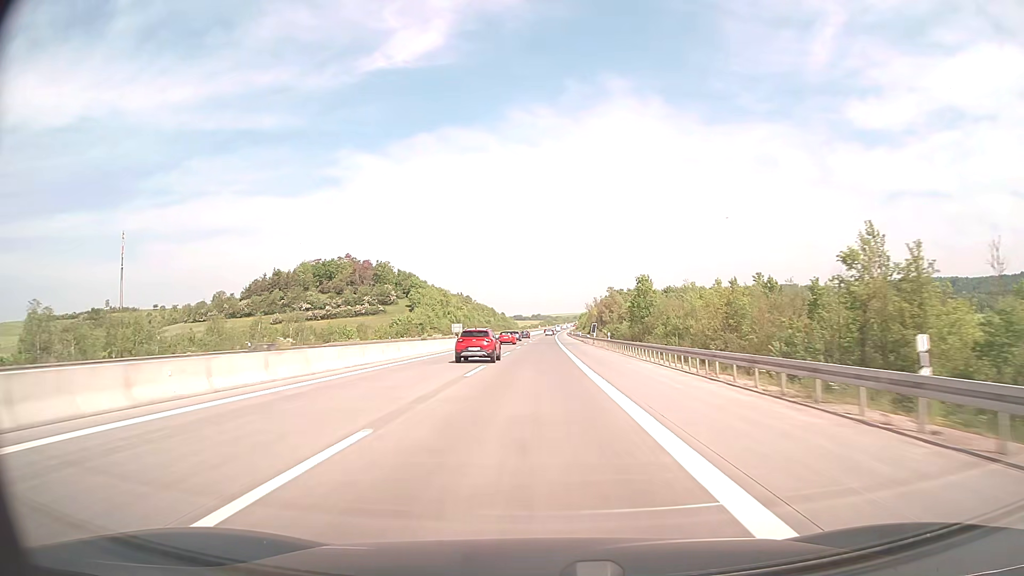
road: motorway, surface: concrete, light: Day
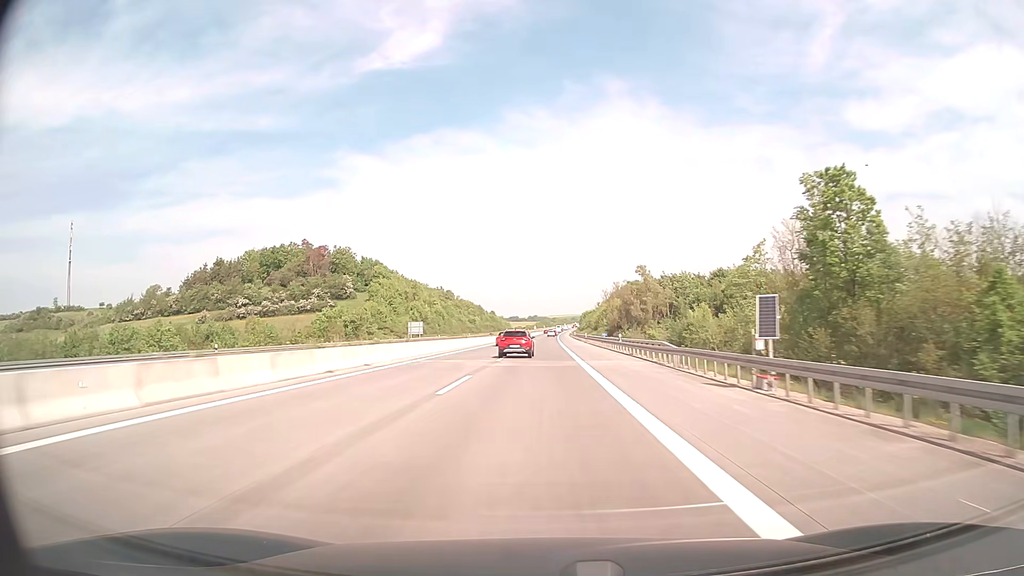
(+0.1, +59.4) m; 0°
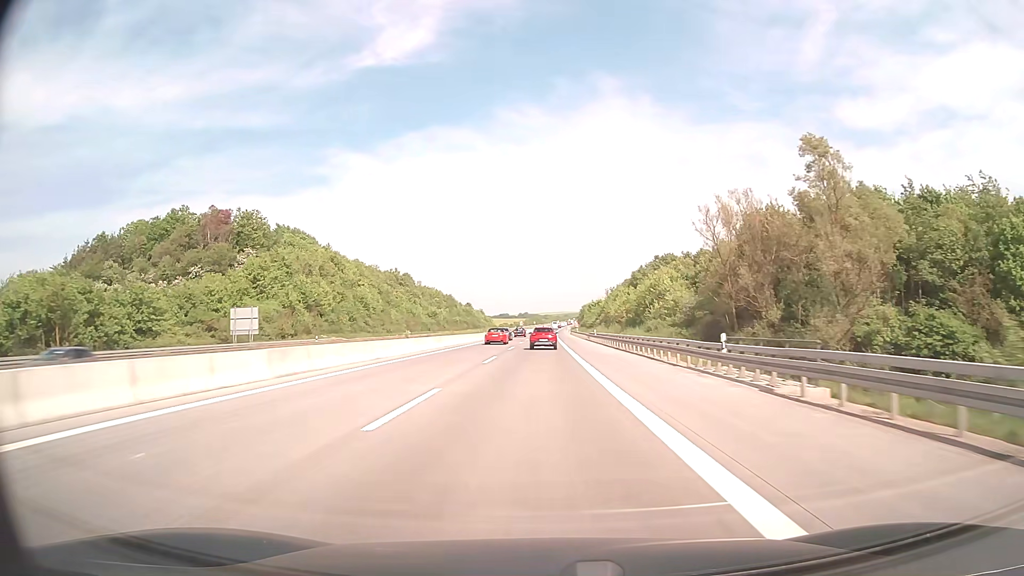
(+0.4, +76.8) m; +1°
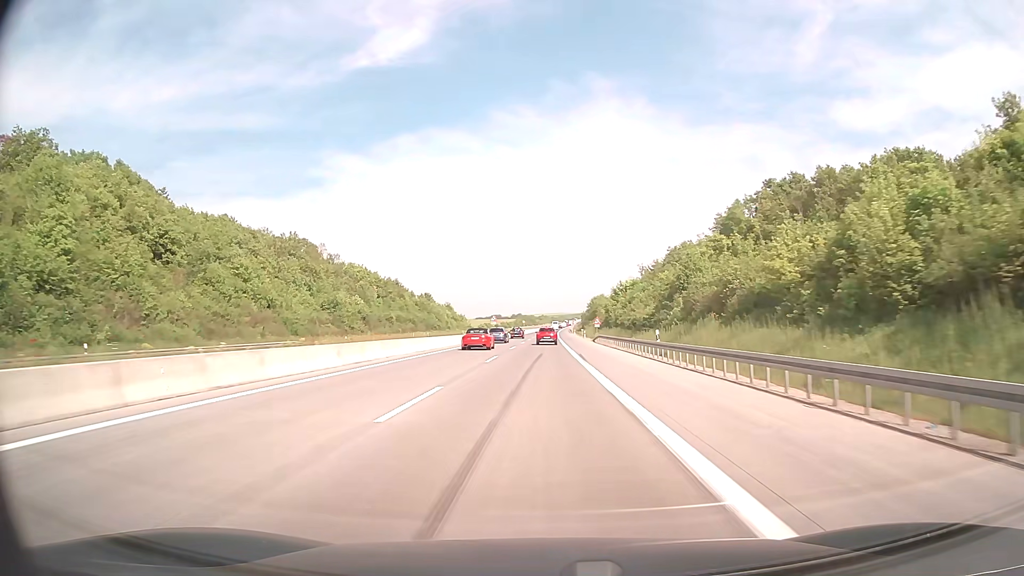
(+0.4, +87.6) m; 0°
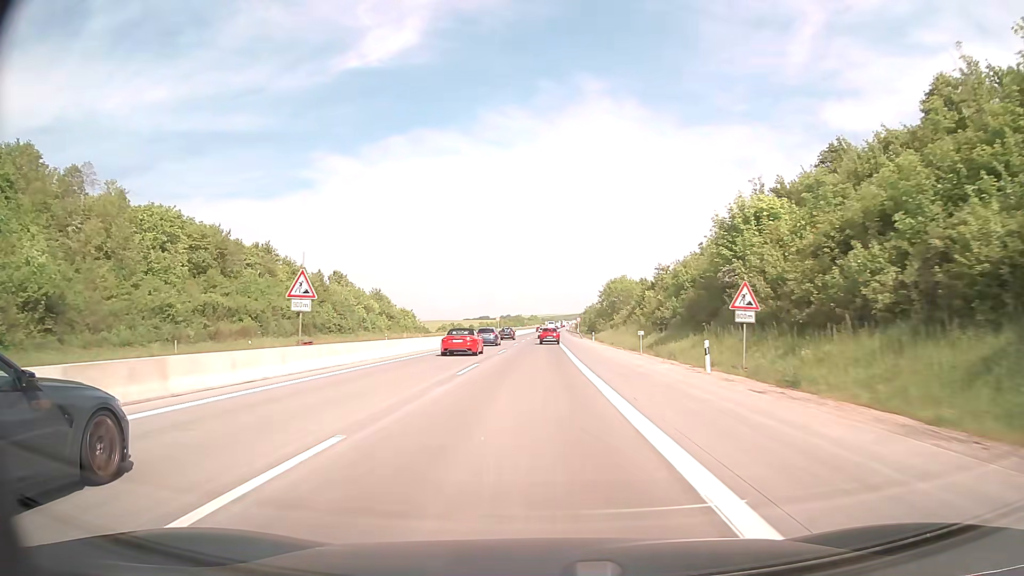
(+0.5, +78.0) m; +1°
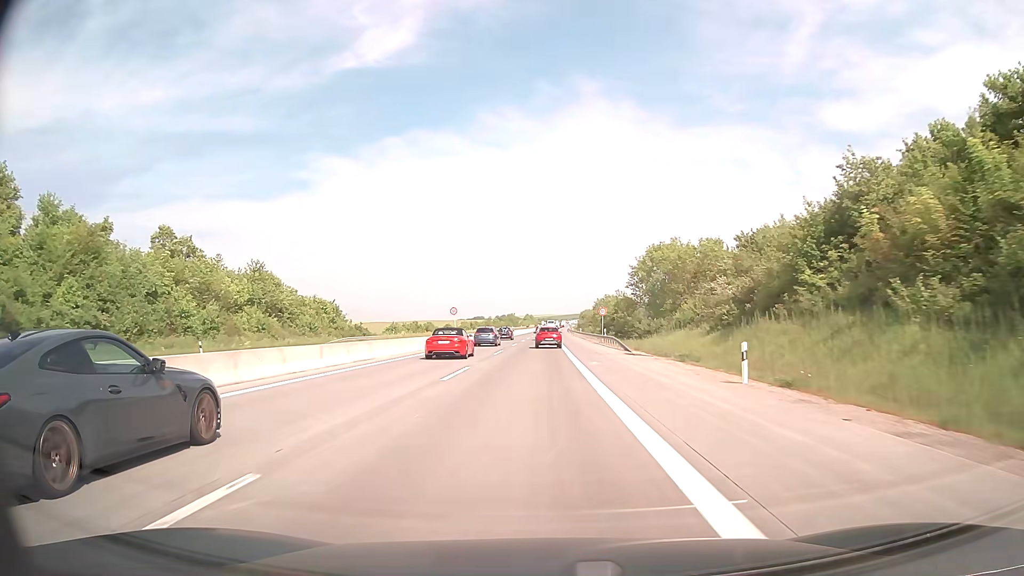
(+0.3, +55.4) m; 0°
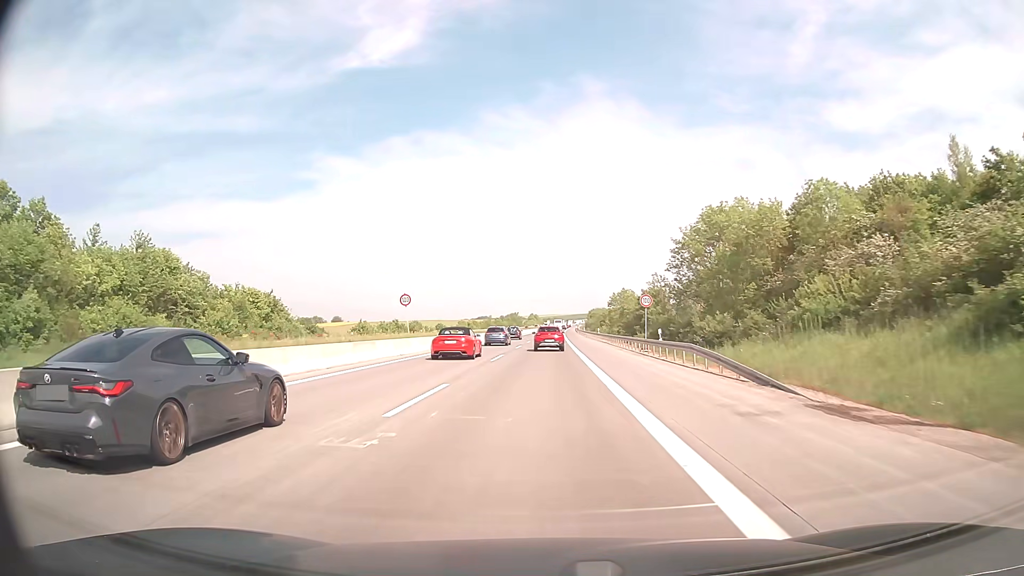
(-0.1, +25.1) m; 0°
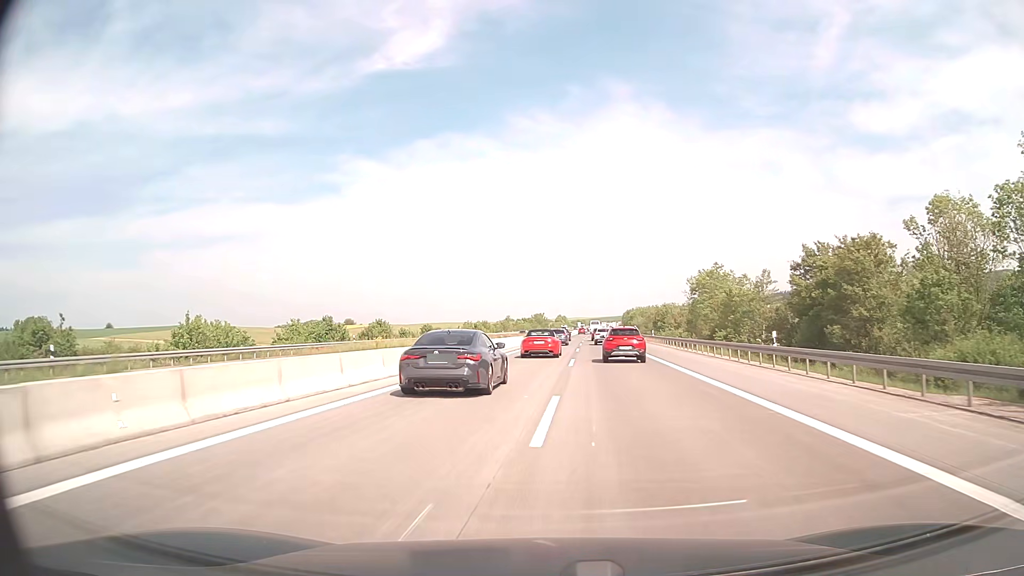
(-1.2, +55.3) m; -2°
(0, +10) (0, +20) (0, +30) (0, +40) (+1, +50) (+1, +60) (+2, +70) (+2, +80) (+3, +90) (+3, +100) m
